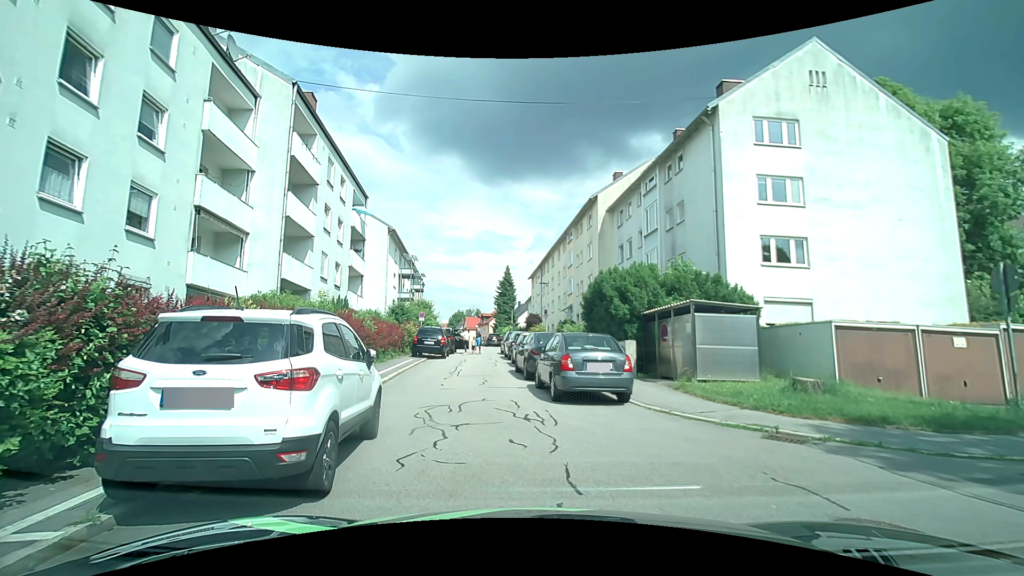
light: Day
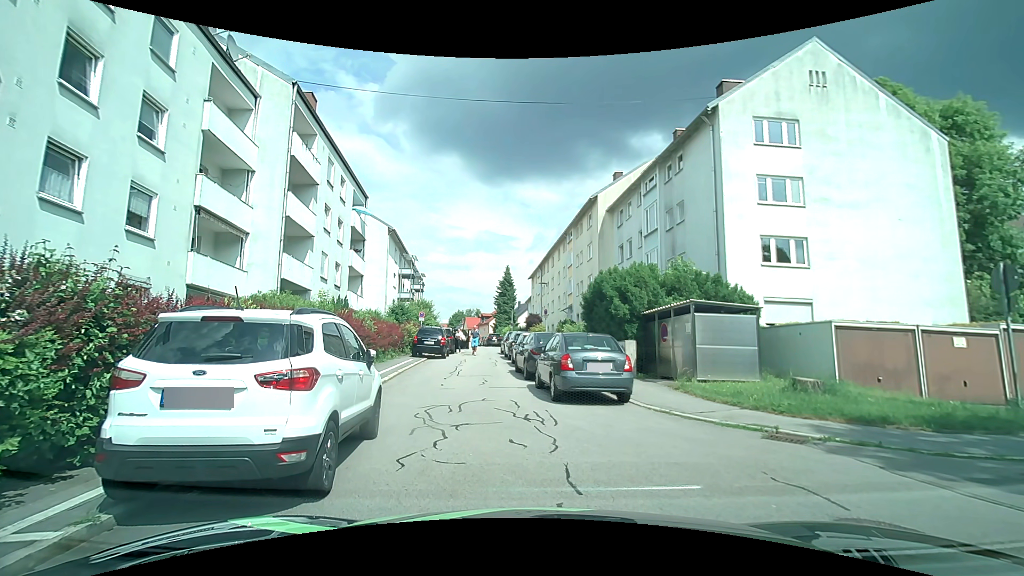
(0.0, 0.0) m; 0°
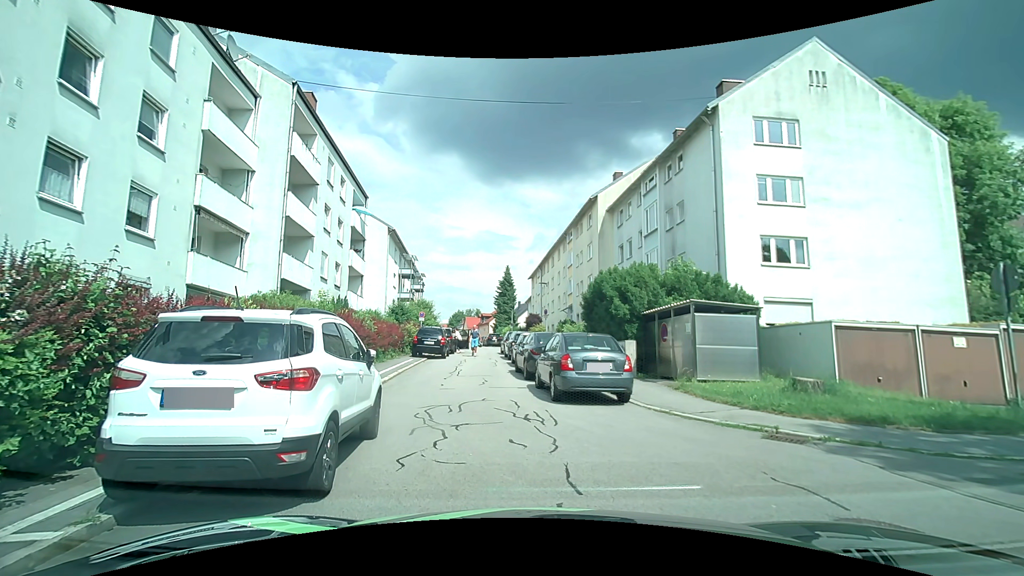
(0.0, 0.0) m; 0°
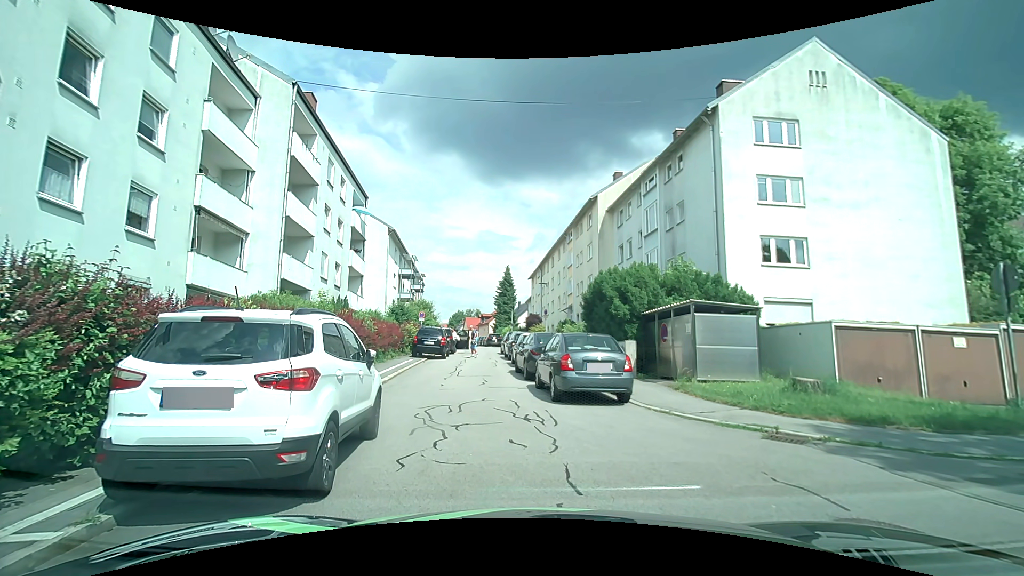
(0.0, 0.0) m; 0°
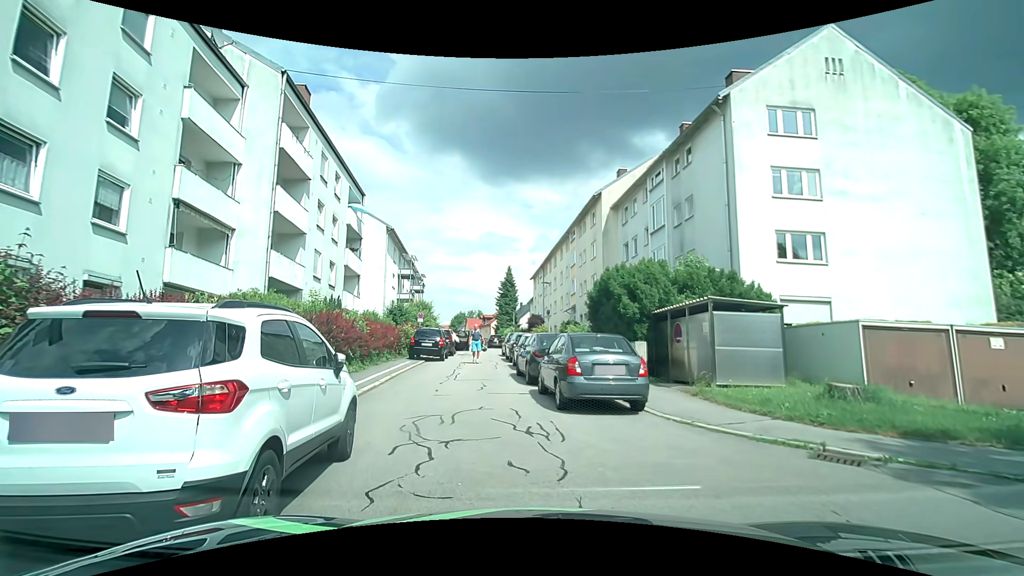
(0.0, +1.1) m; 0°
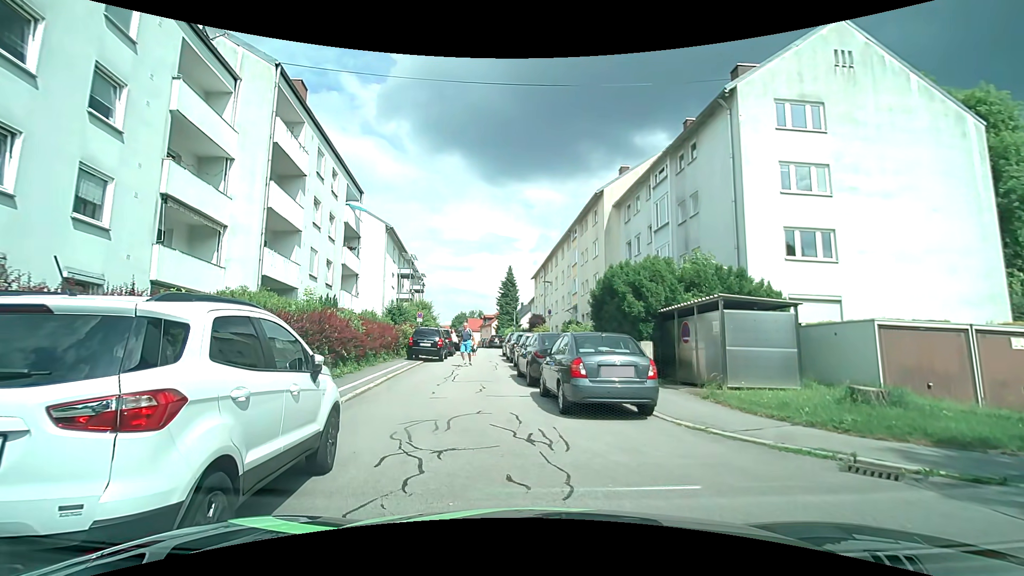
(0.0, +0.6) m; 0°
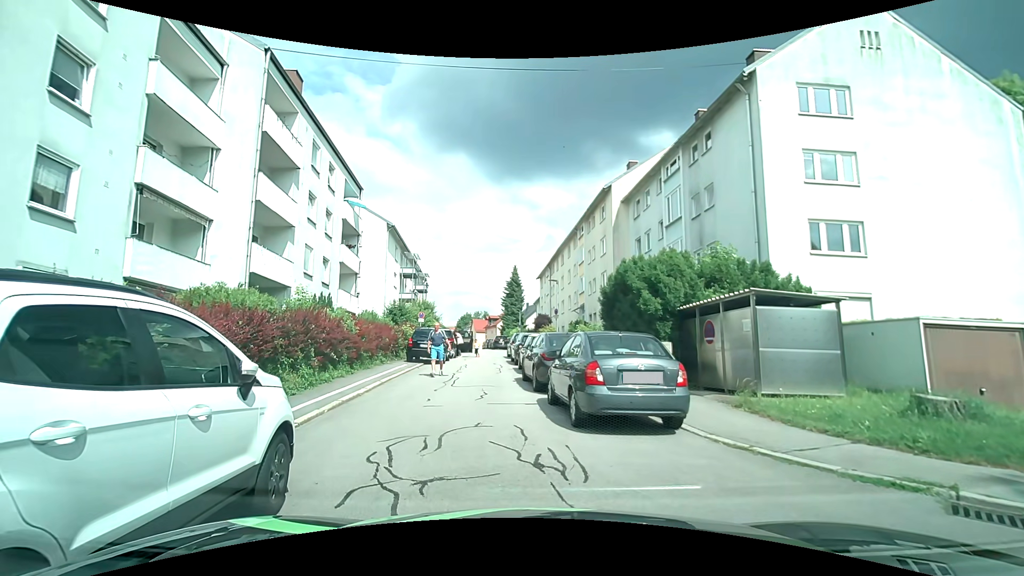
(0.0, +1.3) m; 0°
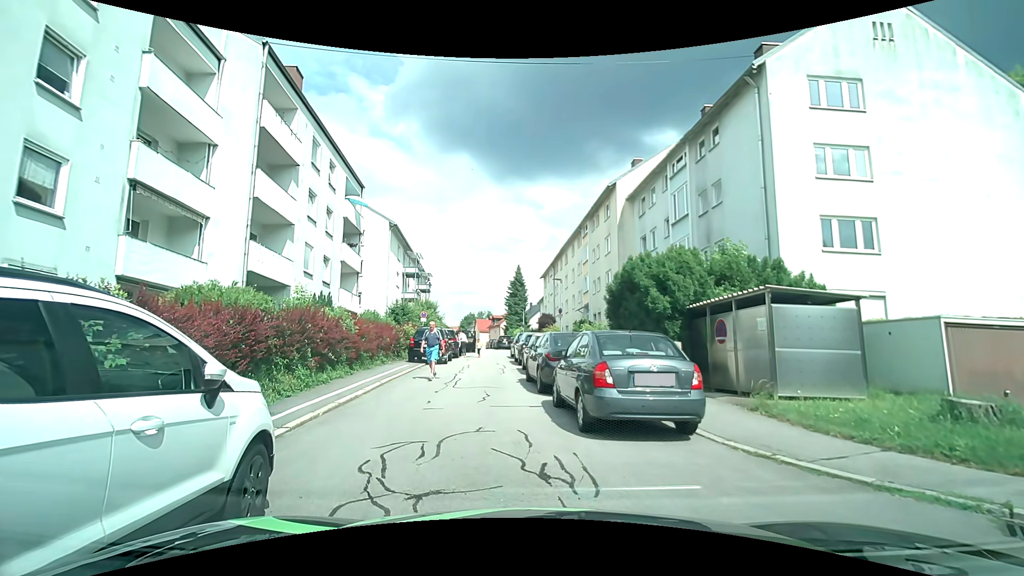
(0.0, +0.4) m; 0°
